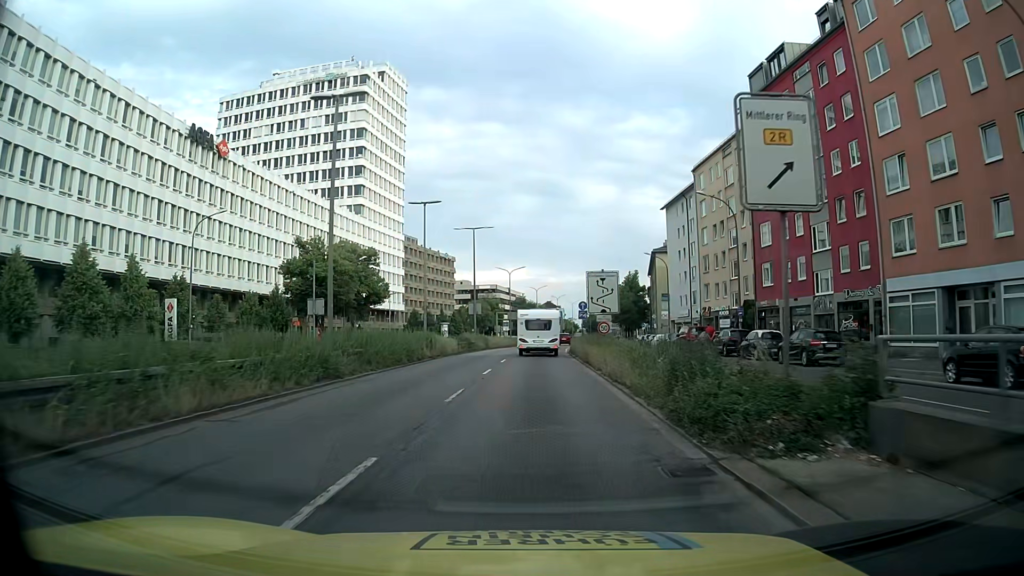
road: trunk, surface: asphalt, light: Day
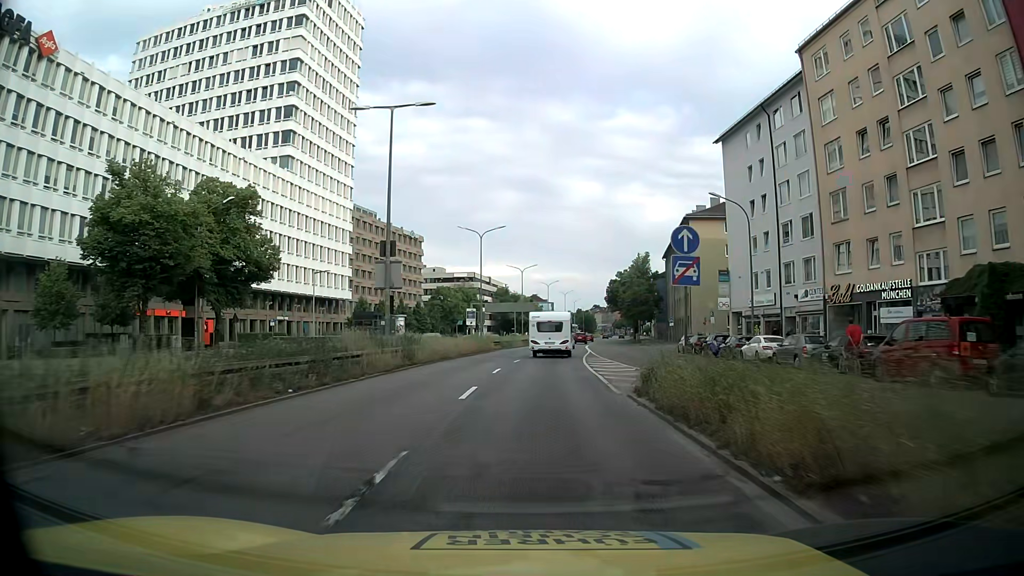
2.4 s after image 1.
(+0.3, +32.6) m; +1°
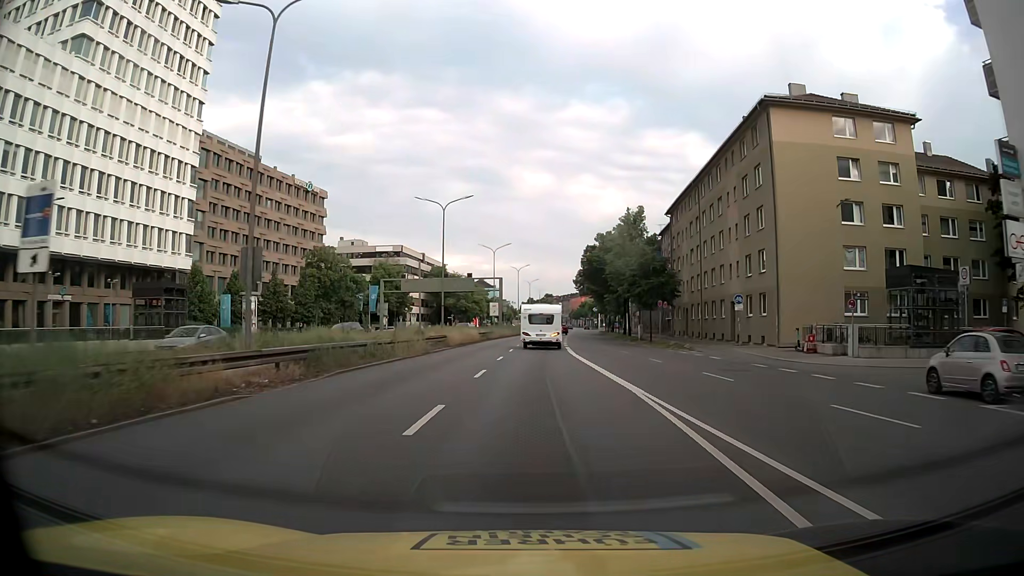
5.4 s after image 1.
(+1.4, +41.4) m; +4°
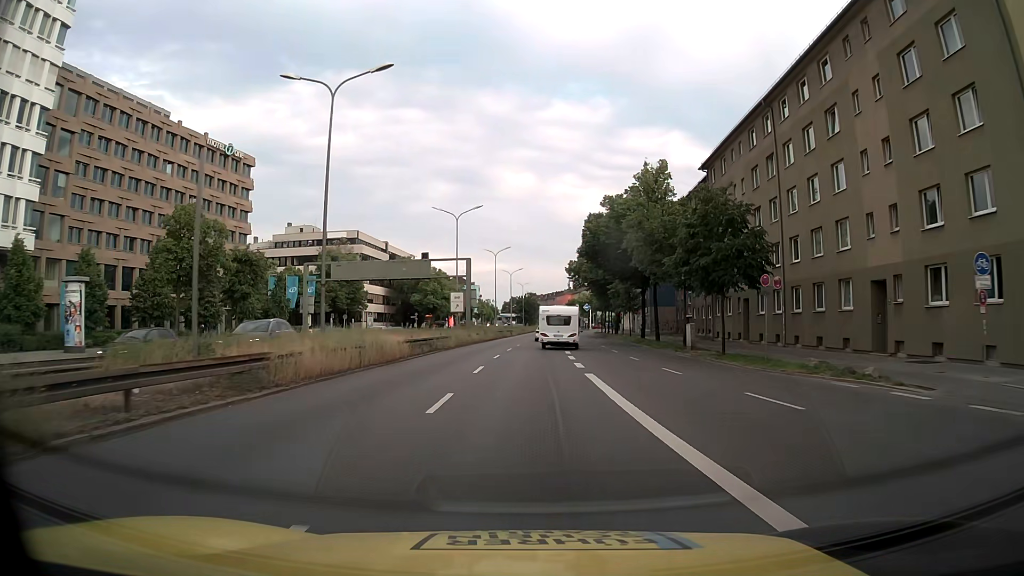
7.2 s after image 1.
(+0.3, +24.8) m; +1°
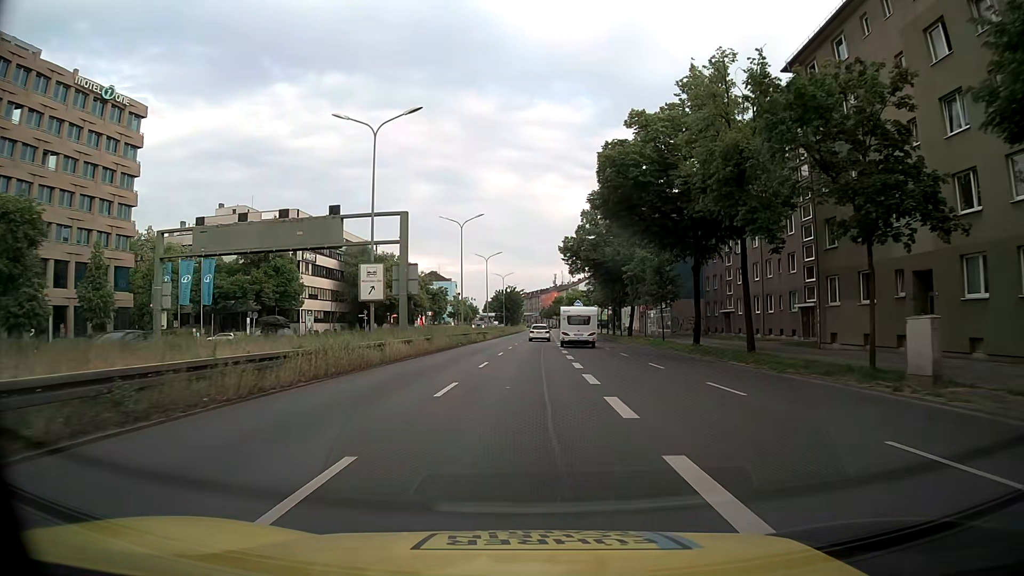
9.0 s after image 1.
(+0.4, +24.8) m; +2°
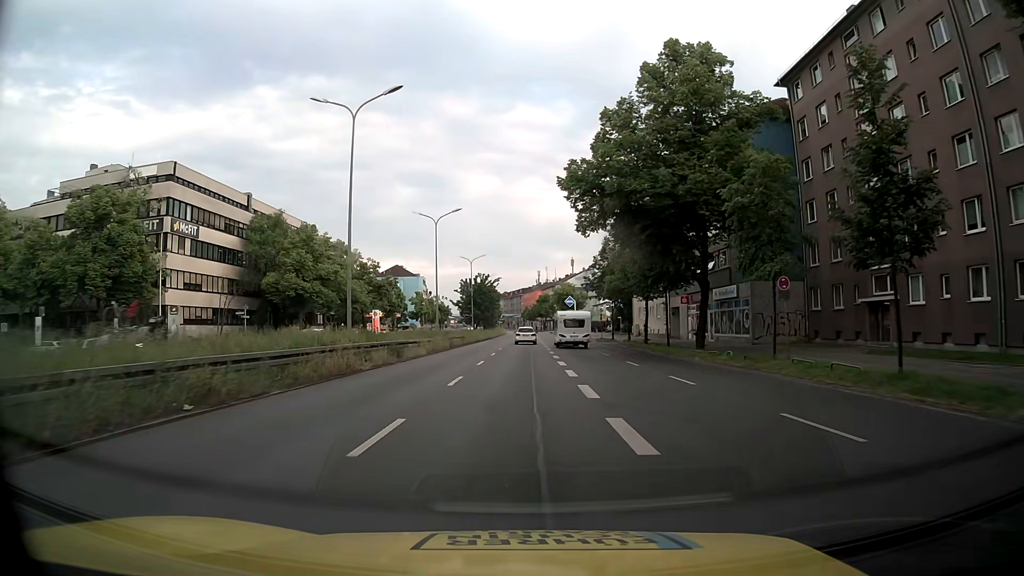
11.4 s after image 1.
(+0.1, +33.0) m; 0°
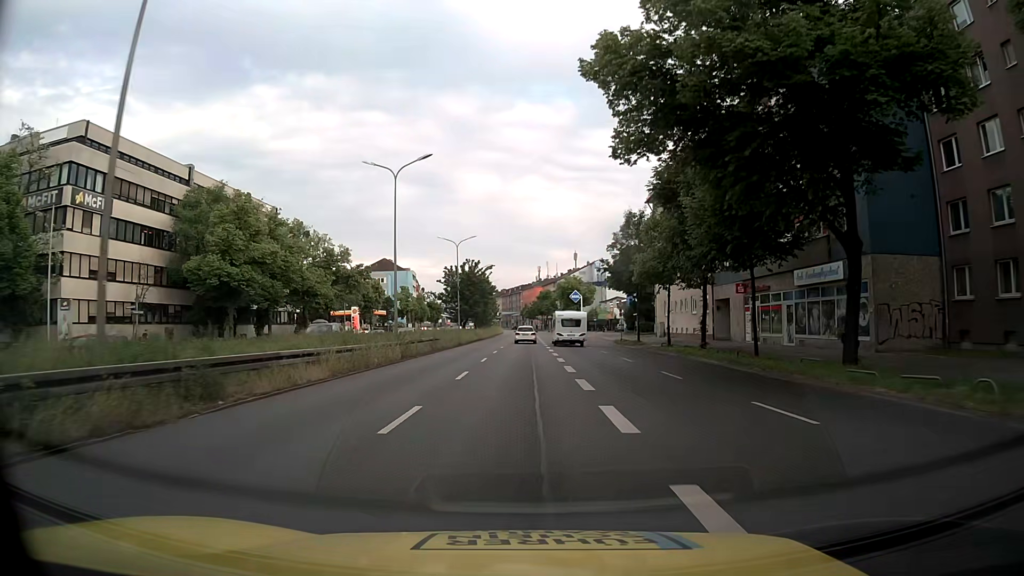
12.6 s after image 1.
(+0.1, +16.5) m; +1°
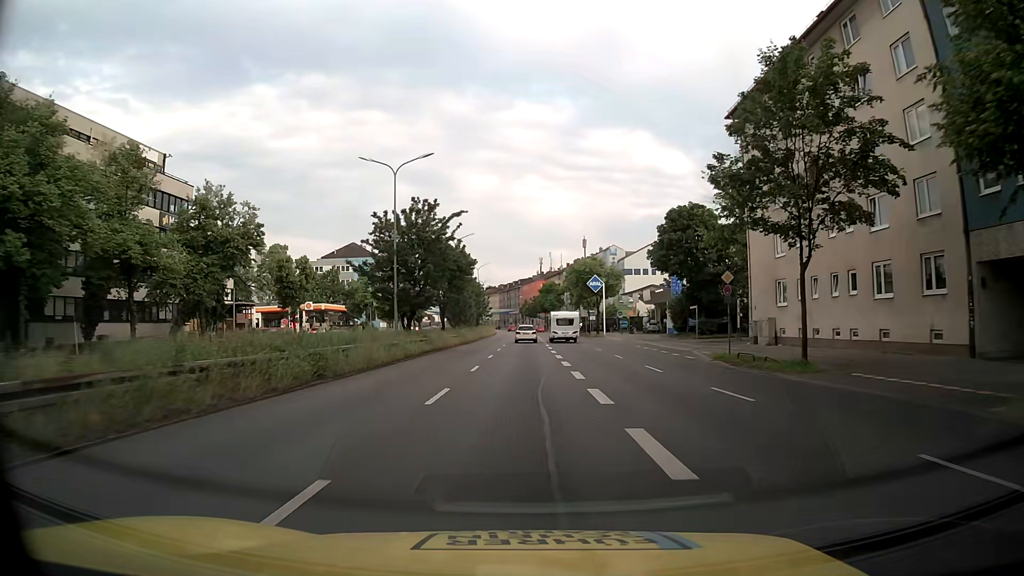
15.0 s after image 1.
(-0.2, +32.9) m; 0°
(0, +10) (0, +20) (0, +30) (0, +40) (0, +50) (0, +60) (0, +70) (0, +80) (0, +90) (0, +100) m
